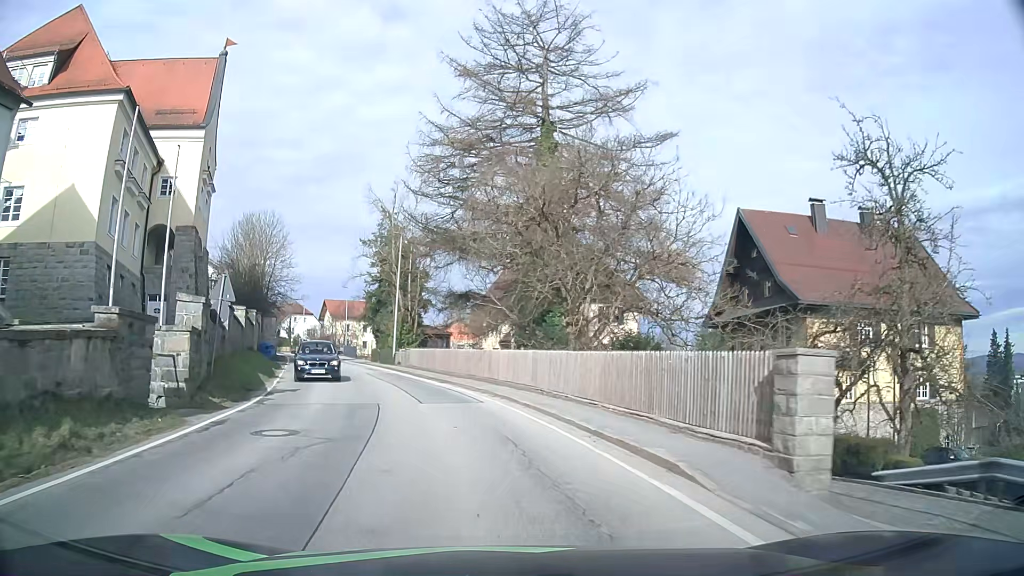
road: tertiary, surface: asphalt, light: Day
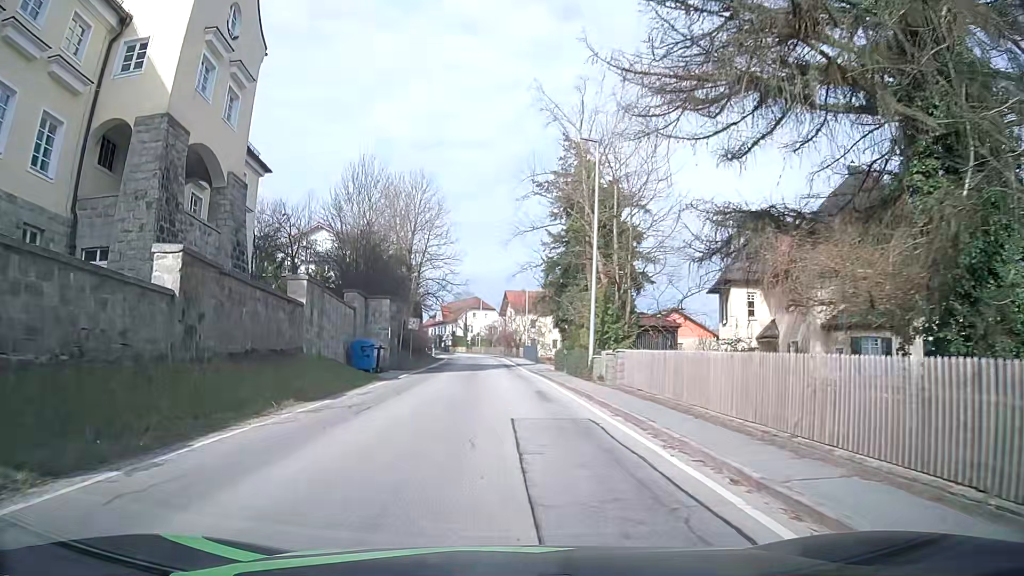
(-3.2, +21.6) m; -17°
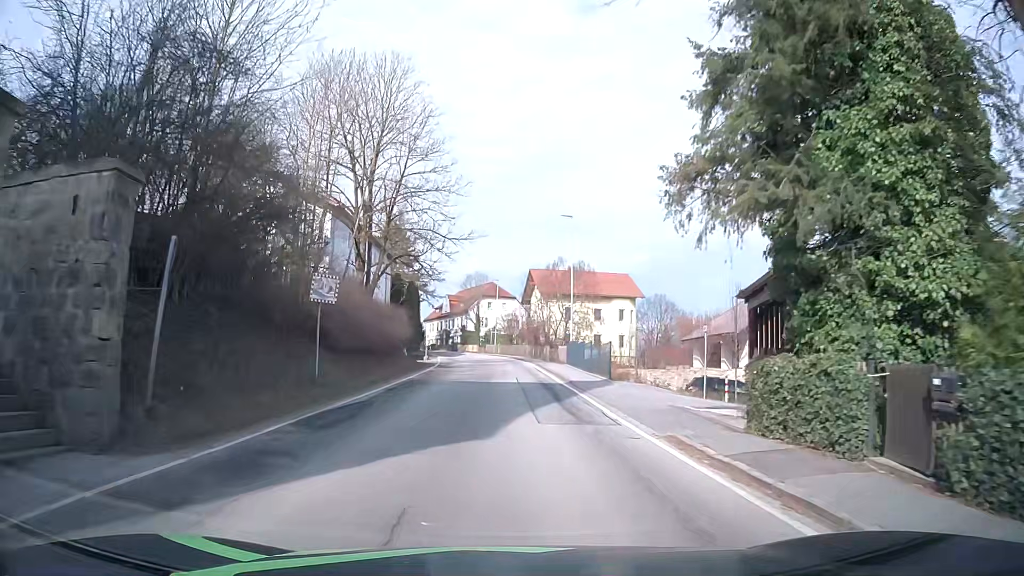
(-0.8, +28.1) m; -2°
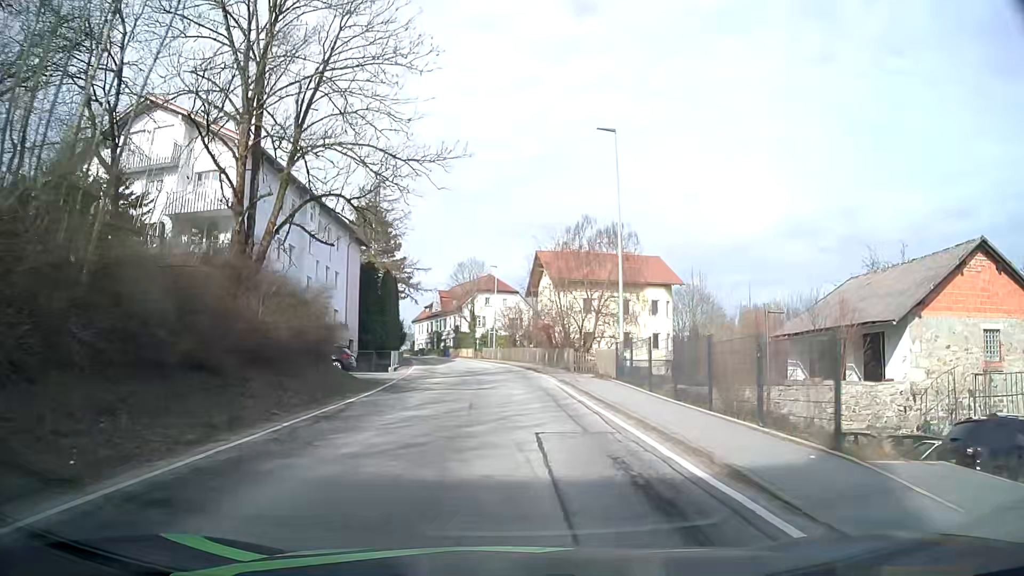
(+0.1, +17.7) m; 0°
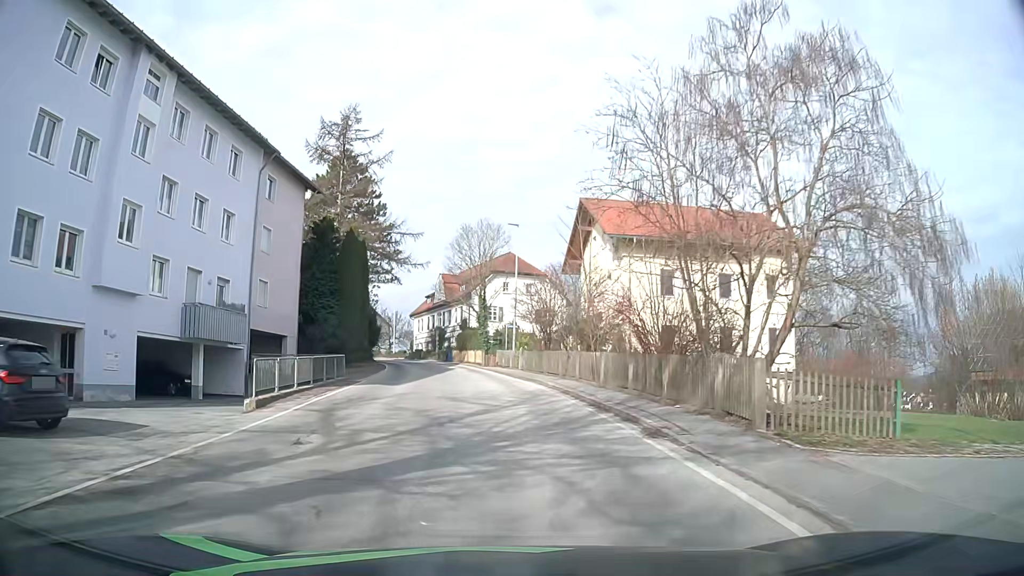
(-0.3, +24.0) m; -1°
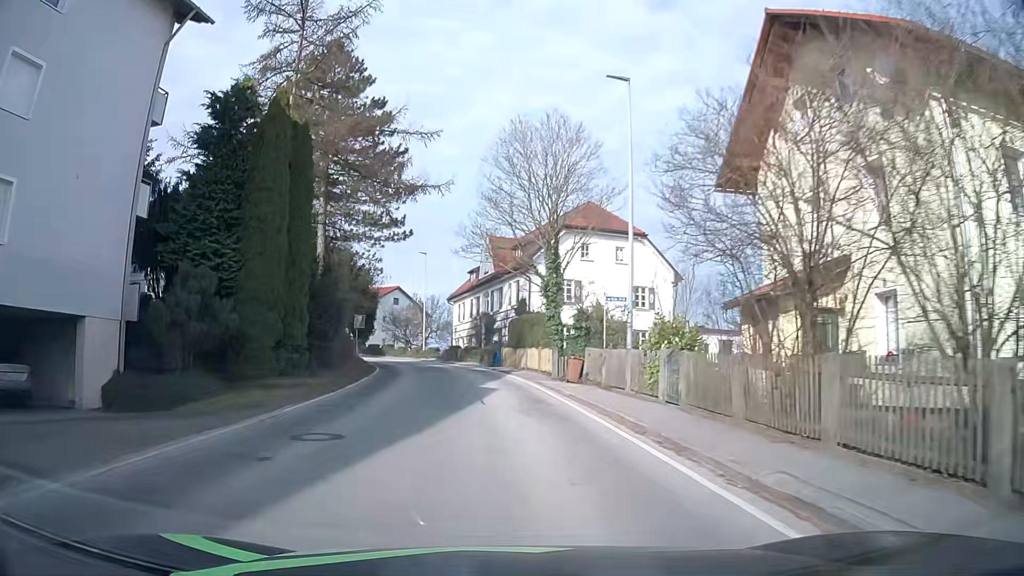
(-1.2, +24.4) m; -6°
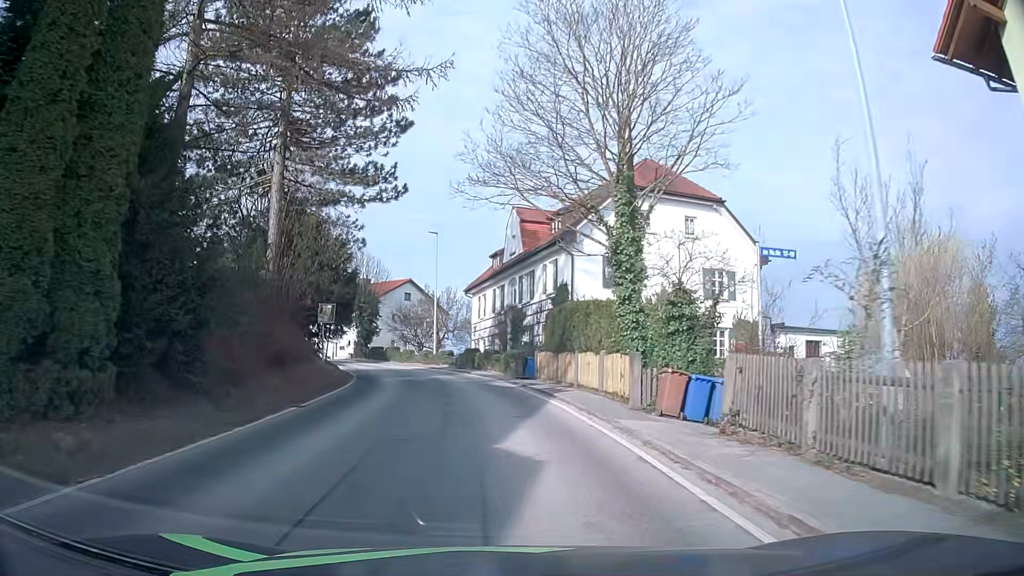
(-0.1, +12.2) m; -2°
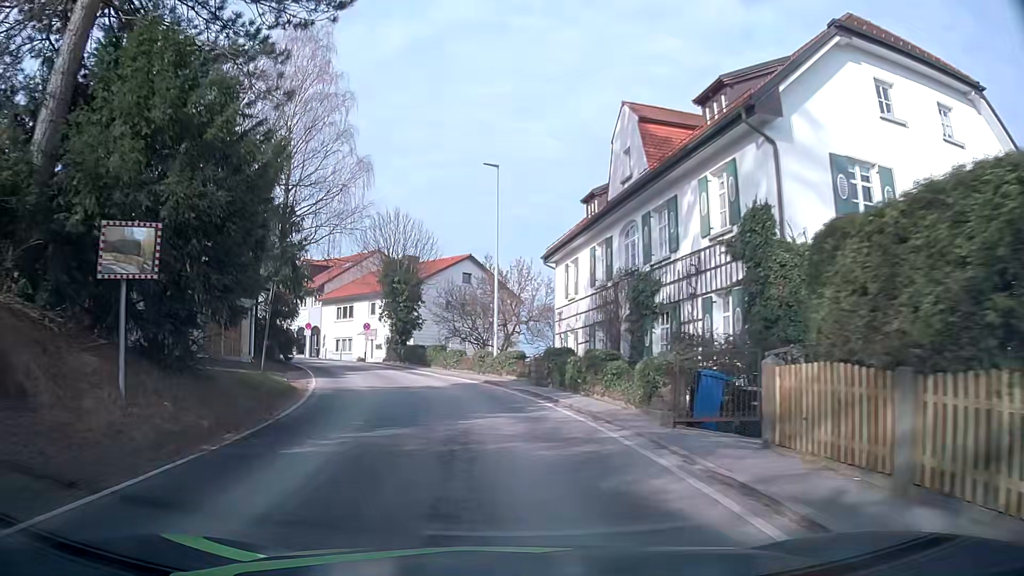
(-0.7, +18.0) m; -6°
(-1, +10) (-2, +20) (-4, +30) (-8, +39) (-13, +47) (-20, +55) (-28, +61) (-36, +67) (-45, +72) (-53, +77) m
